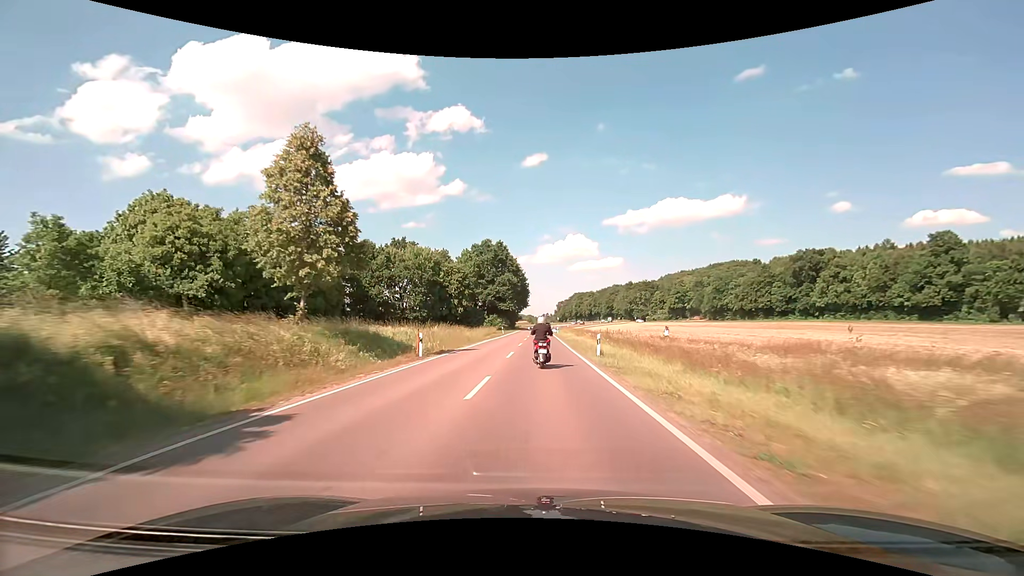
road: secondary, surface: asphalt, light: Day
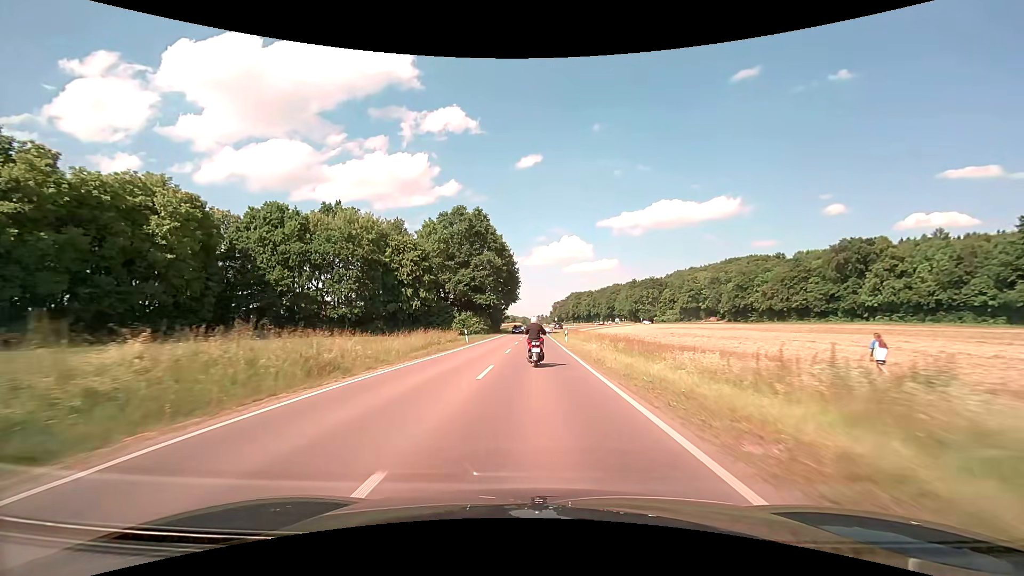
(+0.2, +32.8) m; +1°
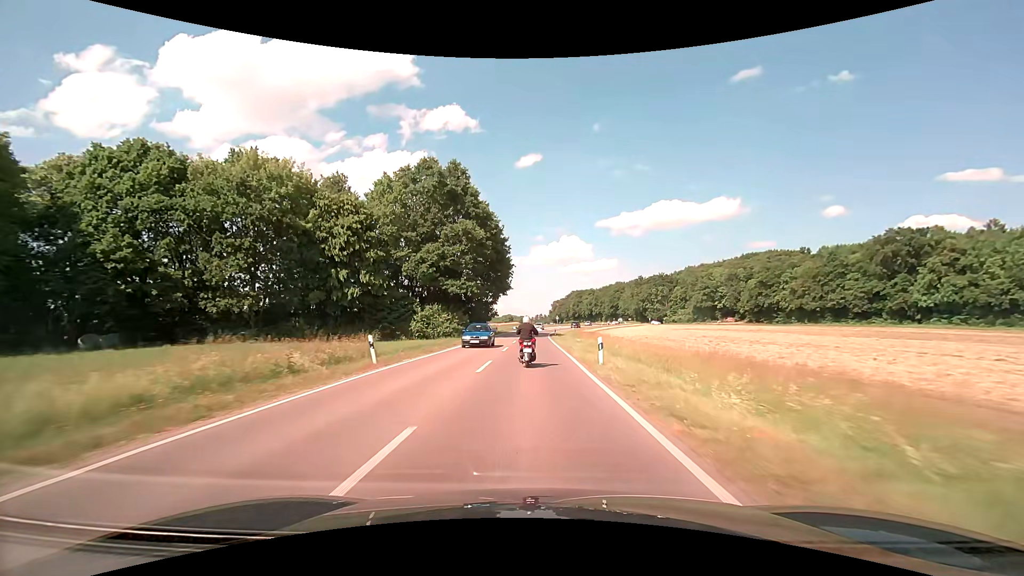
(+0.1, +22.5) m; 0°
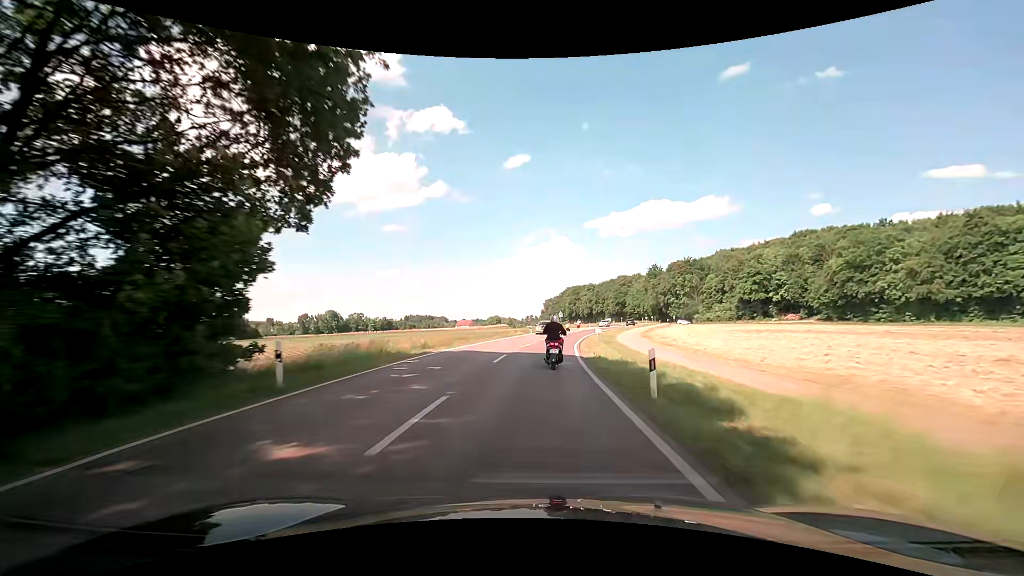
(0.0, +57.0) m; +1°
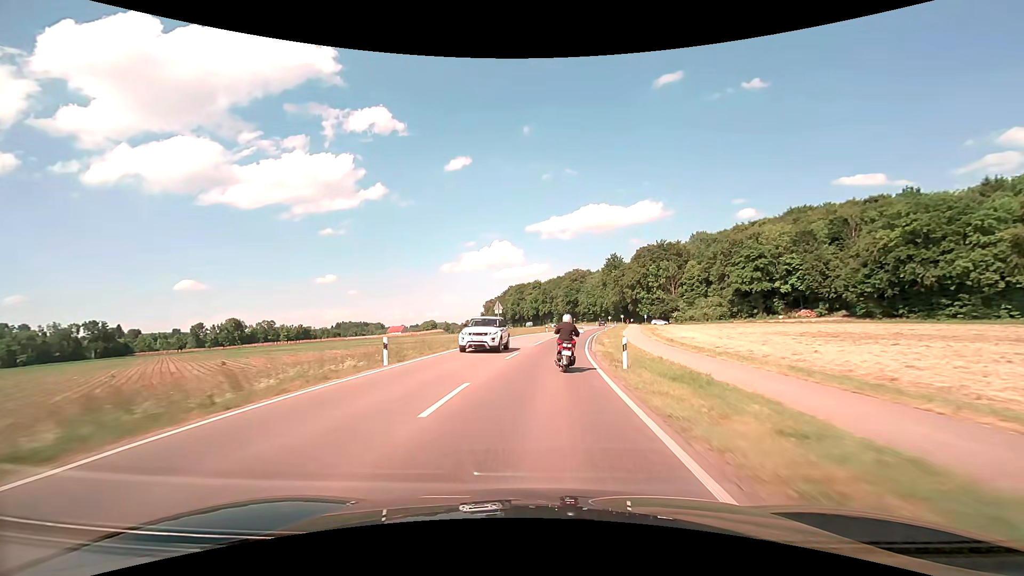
(+2.2, +45.6) m; +6°
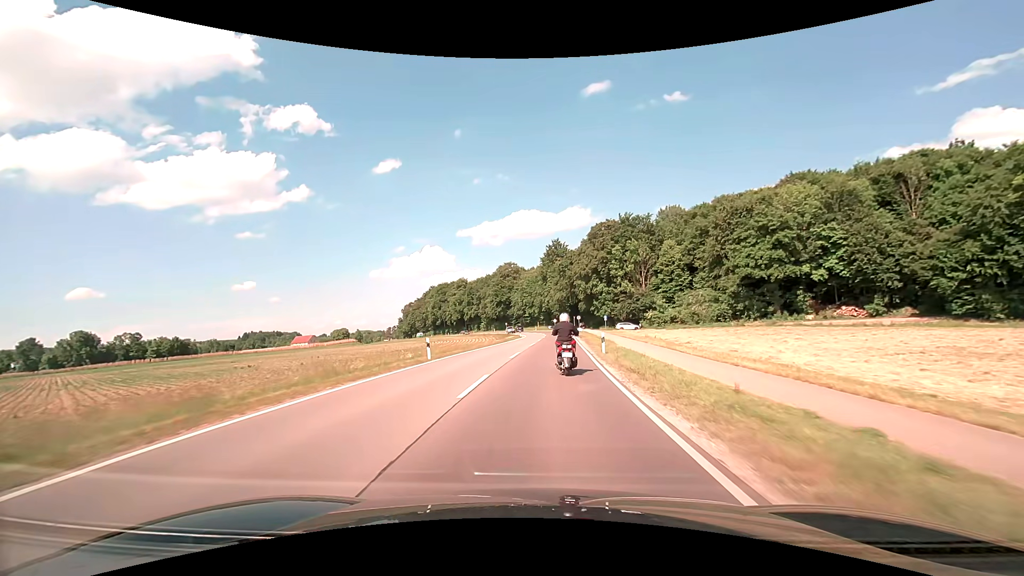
(+3.1, +45.2) m; +8°
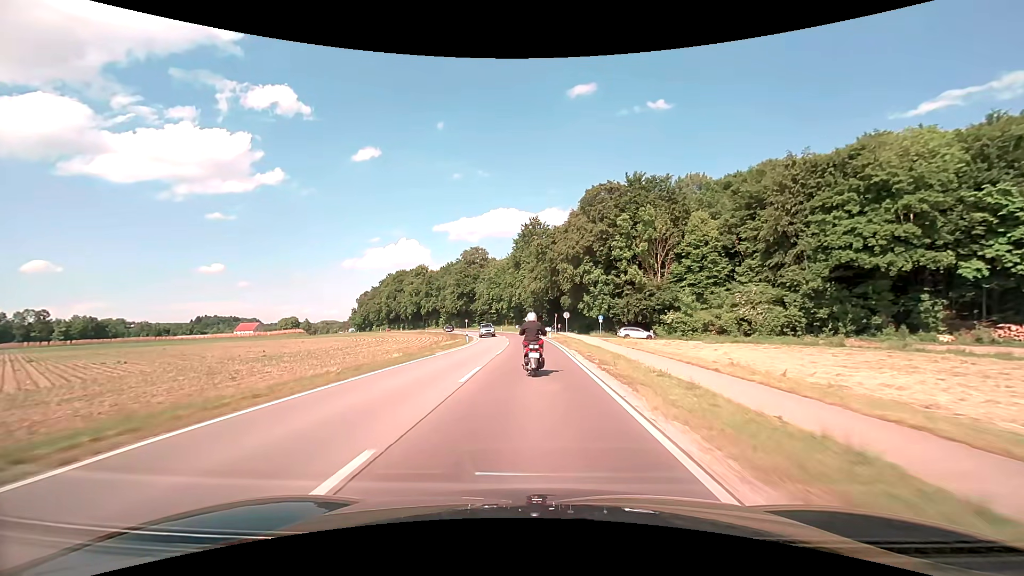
(+1.2, +33.1) m; +3°
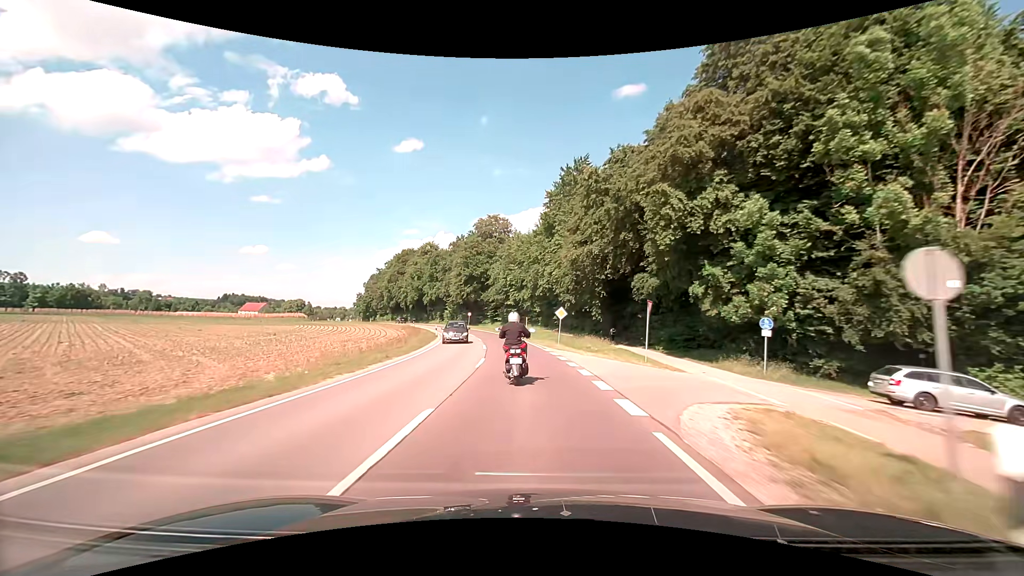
(-0.7, +44.4) m; -4°
(0, +10) (-1, +20) (-1, +30) (-3, +40) (-4, +50) (-6, +60) (-9, +69) (-11, +79) (-14, +88) (-18, +98) m
